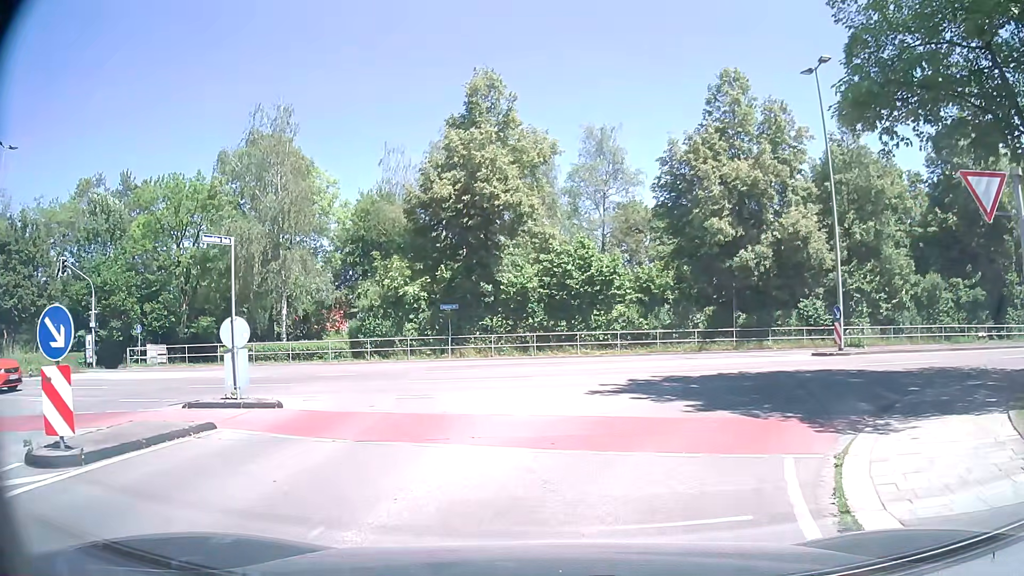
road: residential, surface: asphalt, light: Day
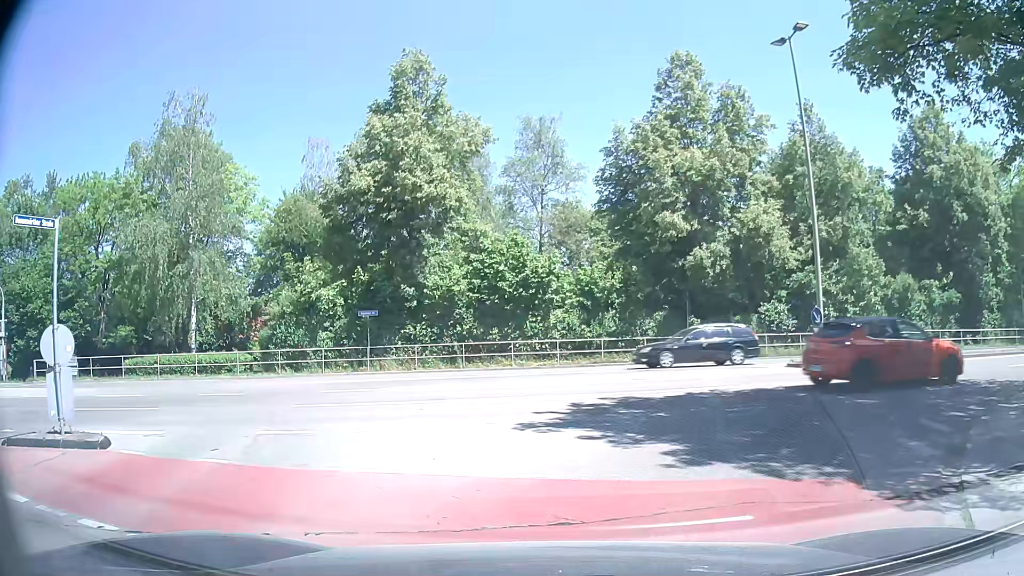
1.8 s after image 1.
(+0.3, +3.6) m; +5°
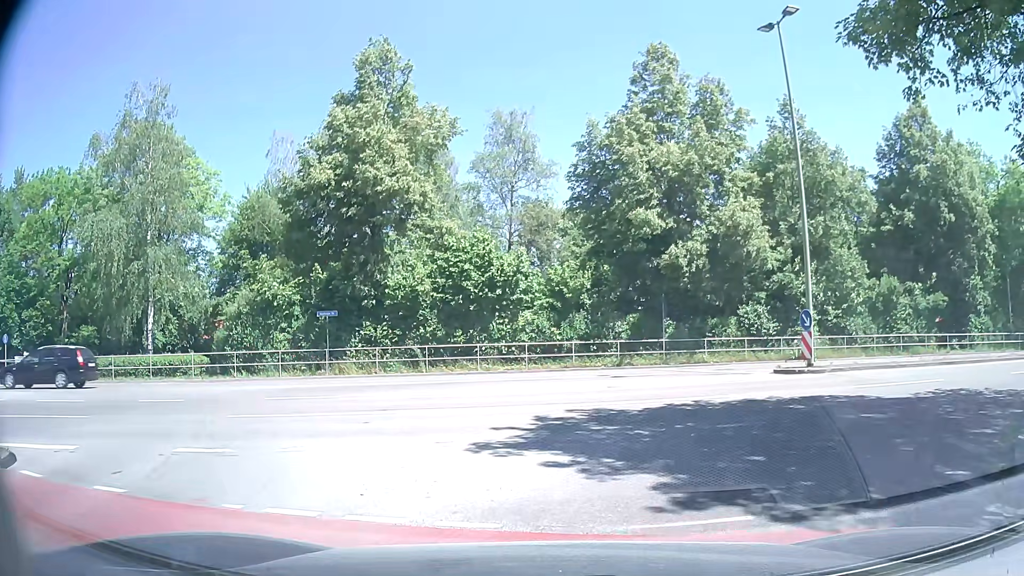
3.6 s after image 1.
(0.0, +1.5) m; 0°
